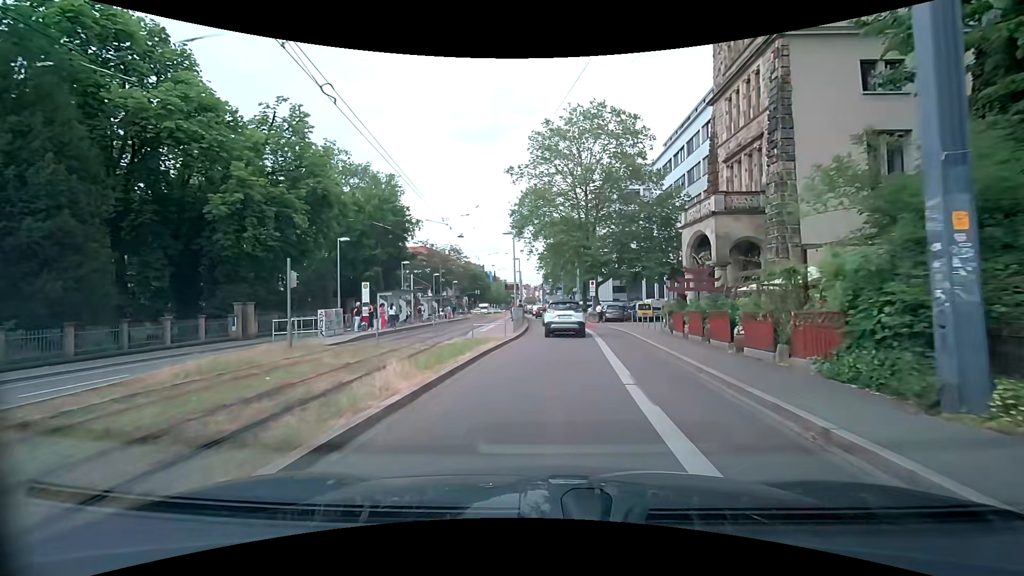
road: primary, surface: asphalt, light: Day
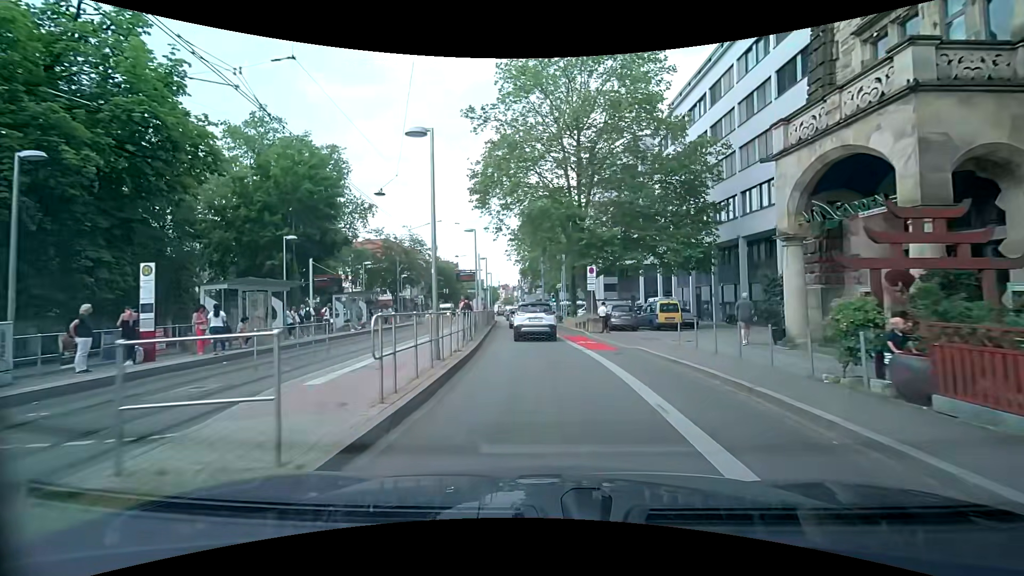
(+0.3, +15.5) m; +3°
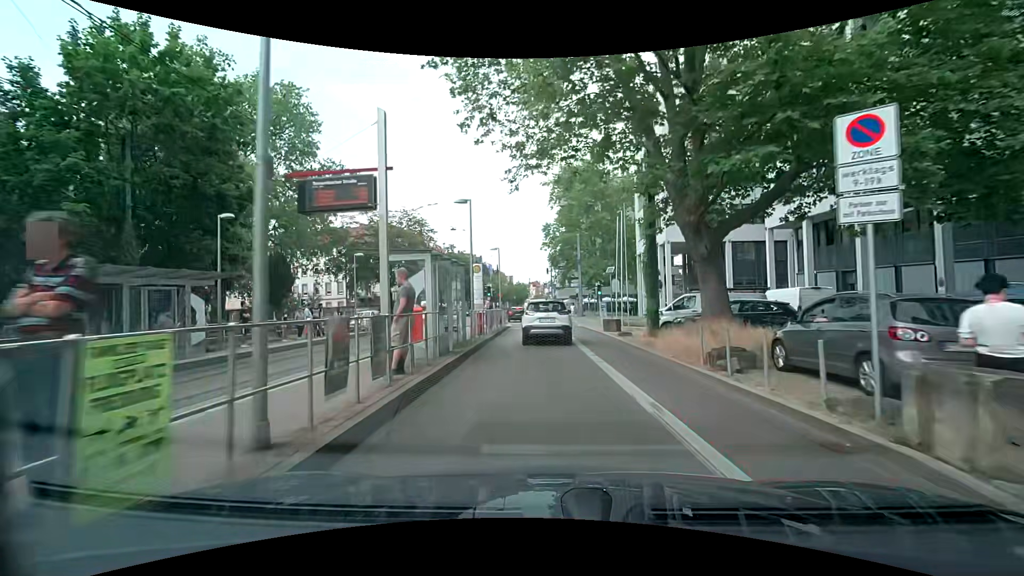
(-0.7, +20.9) m; -4°
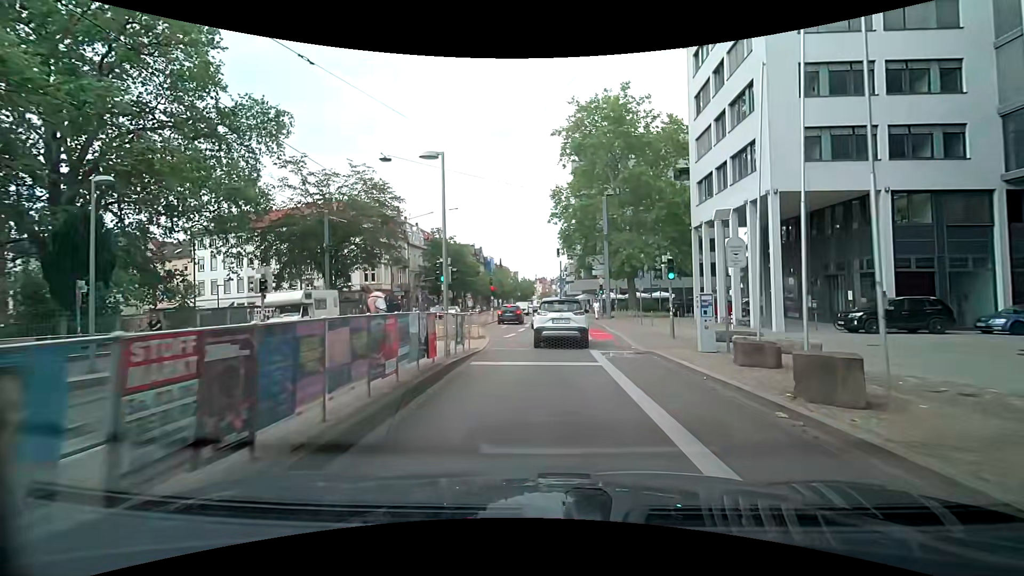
(-0.1, +19.7) m; +1°
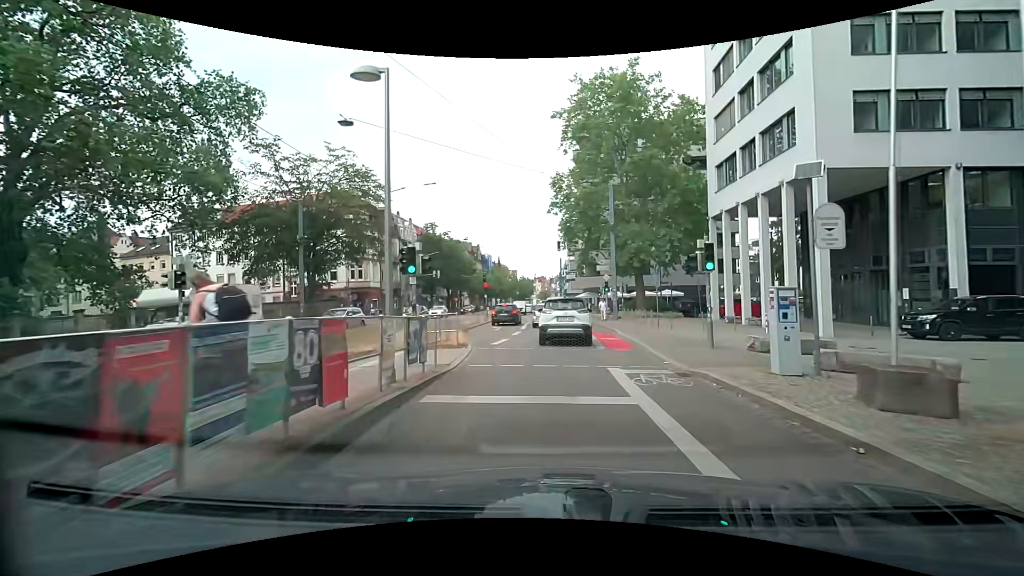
(0.0, +4.4) m; 0°
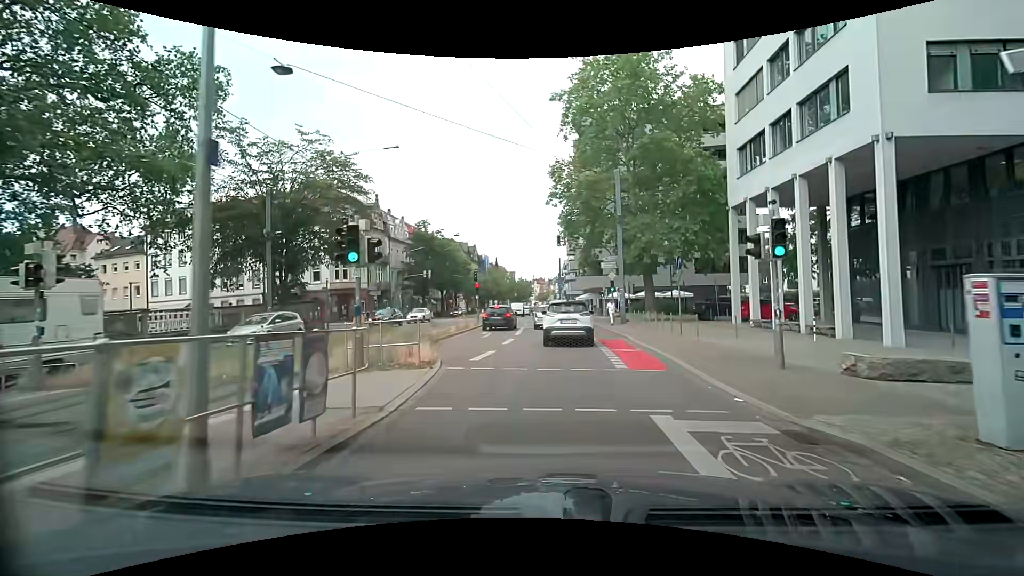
(0.0, +4.4) m; 0°
